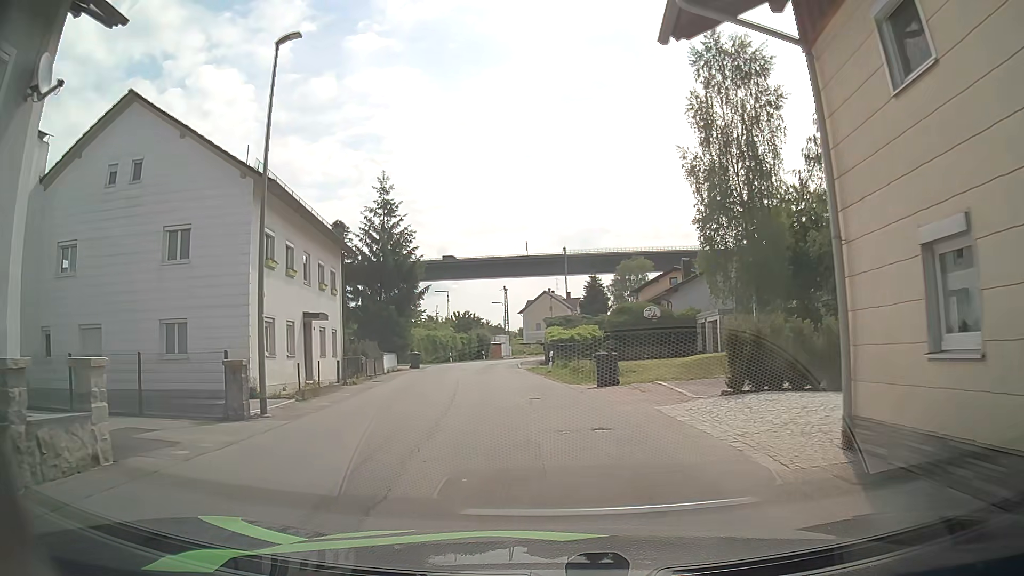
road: unclassified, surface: asphalt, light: Day
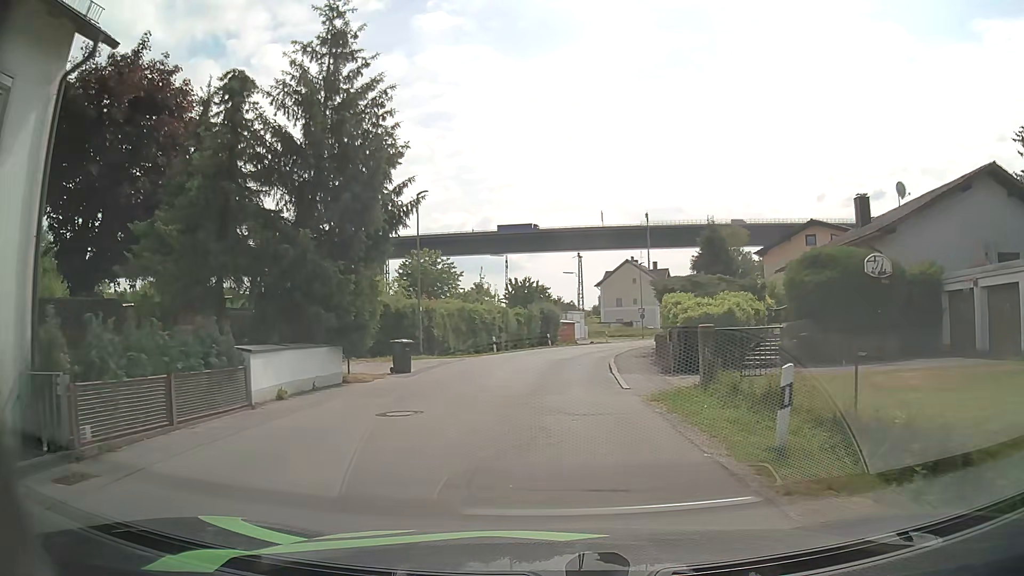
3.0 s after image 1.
(-1.6, +22.6) m; -6°
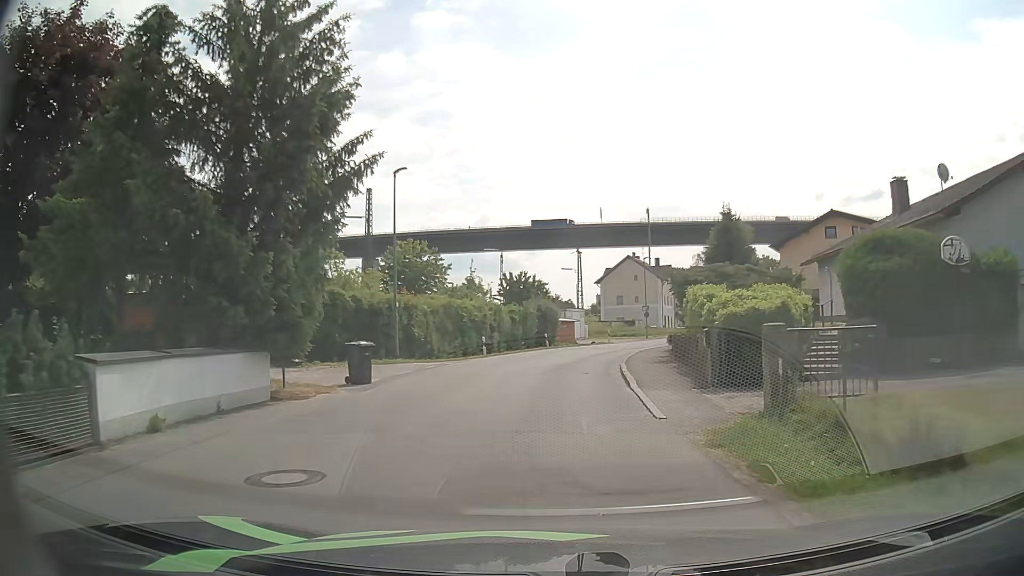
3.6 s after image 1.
(0.0, +4.8) m; 0°
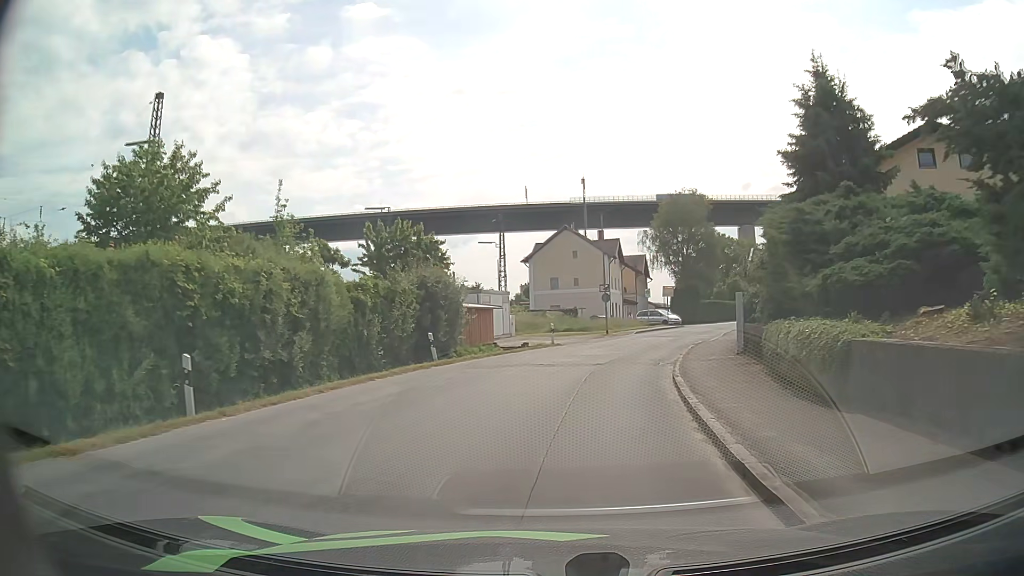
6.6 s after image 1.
(+0.9, +23.9) m; +6°
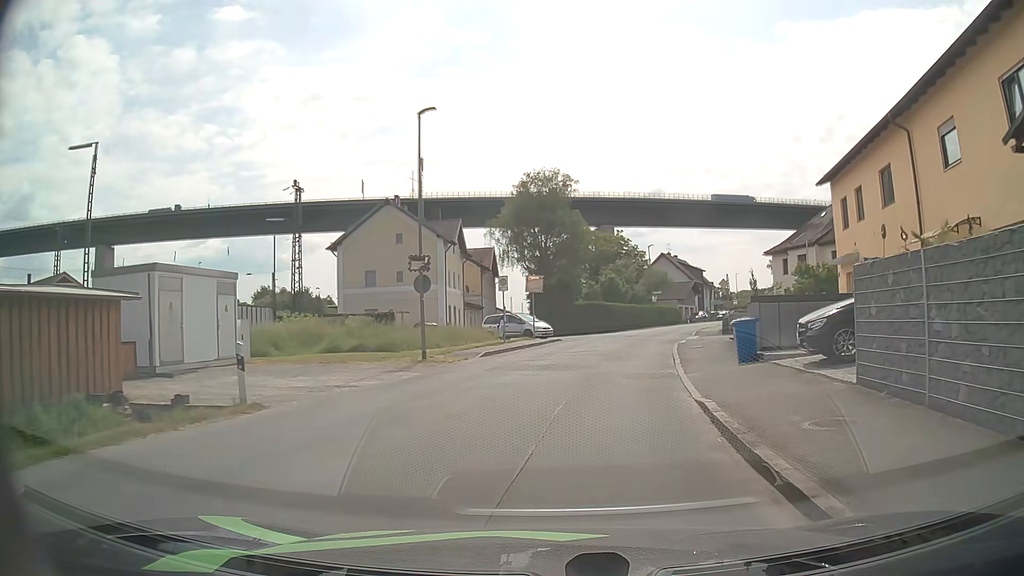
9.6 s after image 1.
(+2.3, +22.4) m; +12°
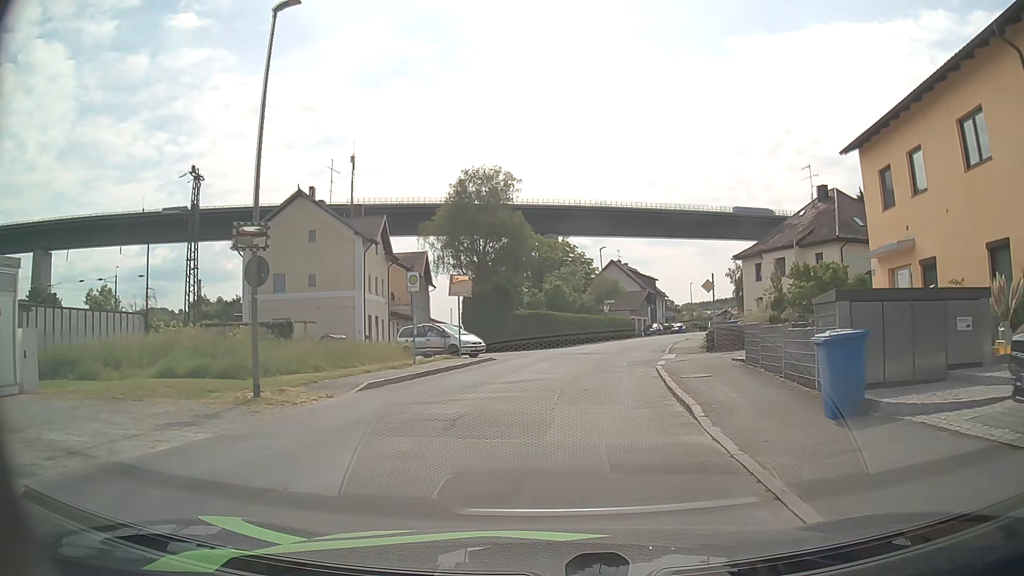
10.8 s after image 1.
(+0.4, +8.7) m; +6°
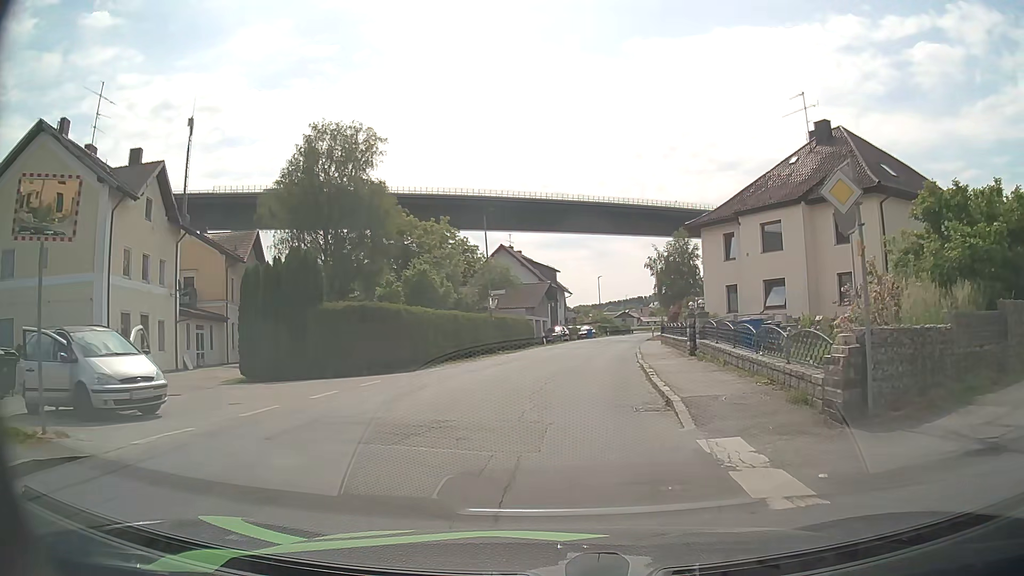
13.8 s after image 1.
(+1.4, +20.8) m; +8°
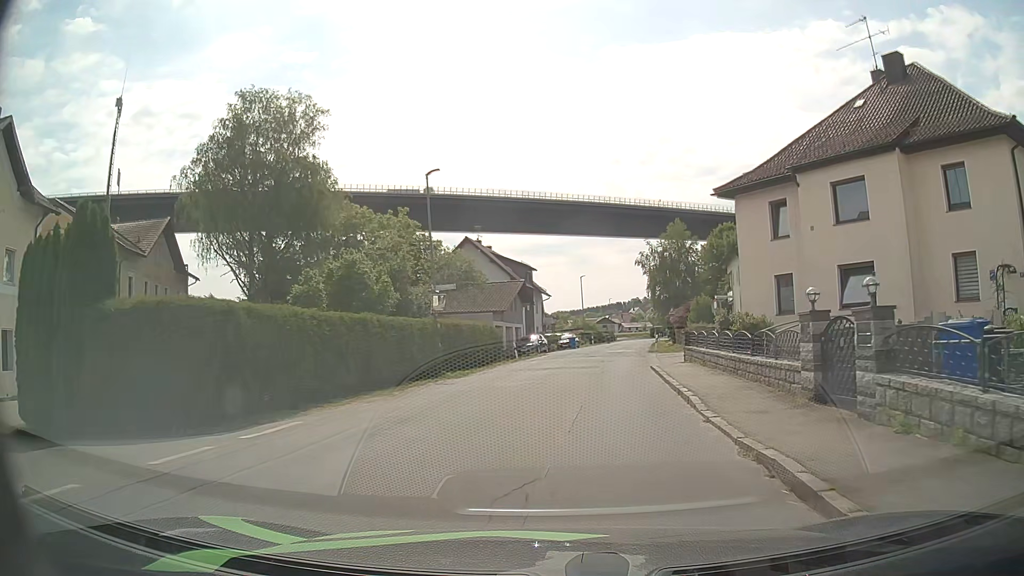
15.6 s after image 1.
(+0.4, +12.0) m; +3°
(0, +10) (+1, +20) (+2, +30) (+3, +40) (+5, +50) (+6, +60) (+8, +69) (+9, +79) (+11, +89) (+13, +99) m
